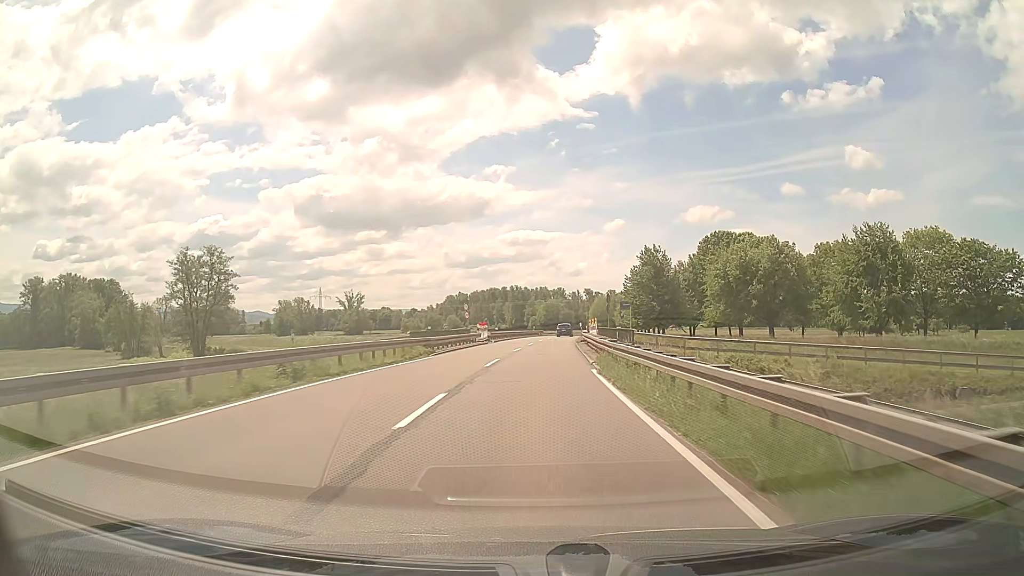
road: secondary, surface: asphalt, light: Day
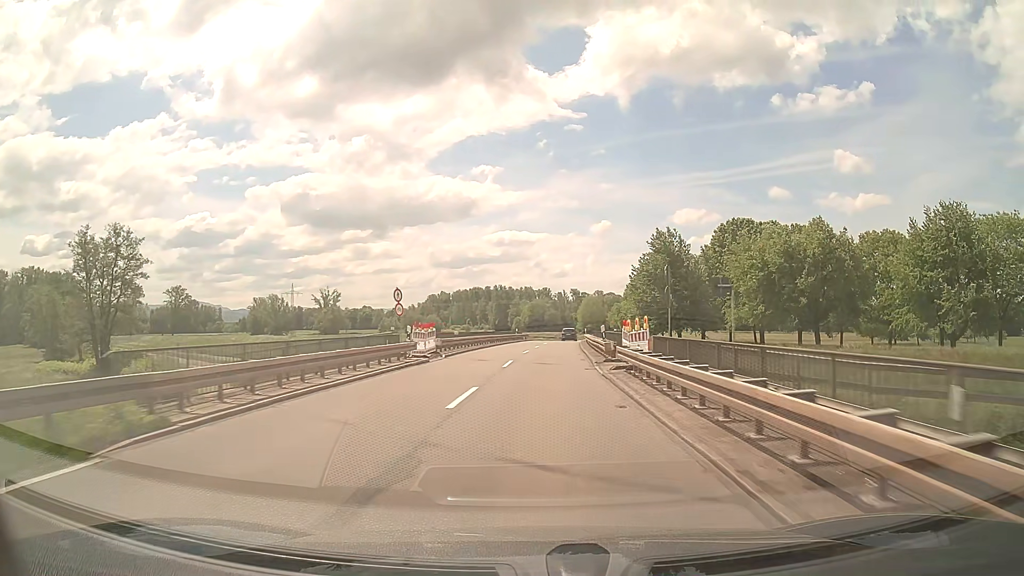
(+0.2, +21.5) m; +1°
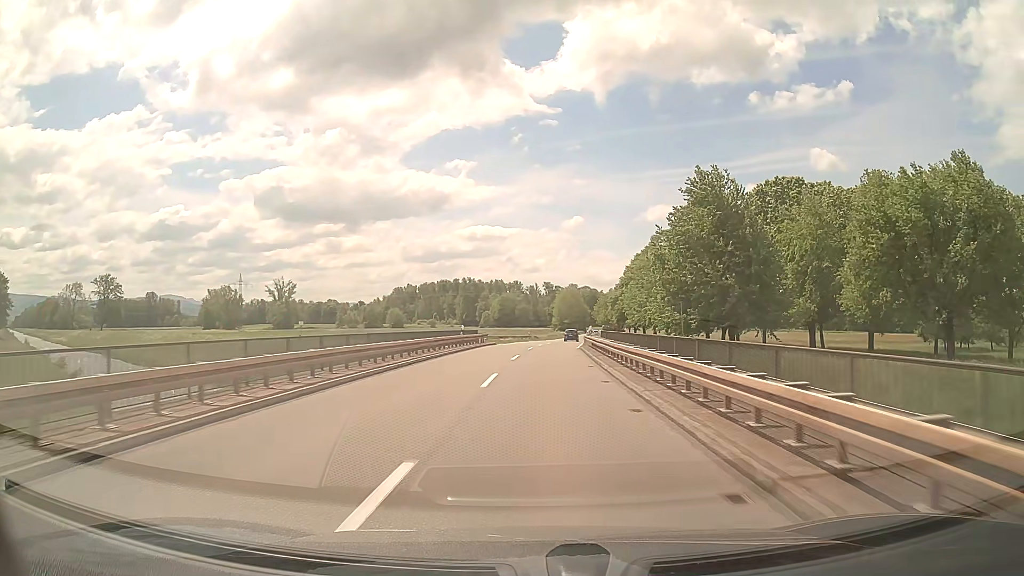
(+0.8, +32.3) m; +3°
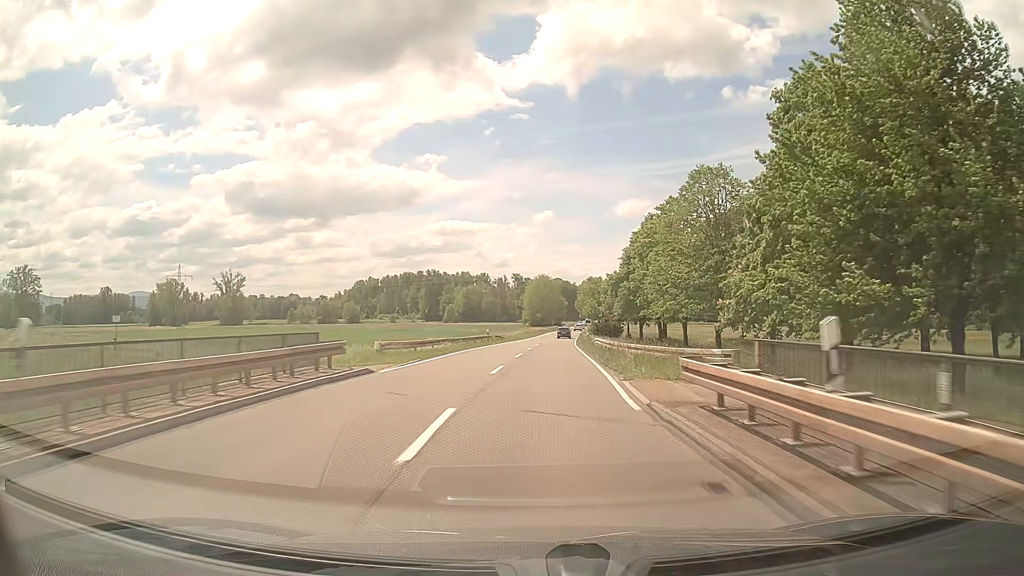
(+0.8, +32.6) m; +3°
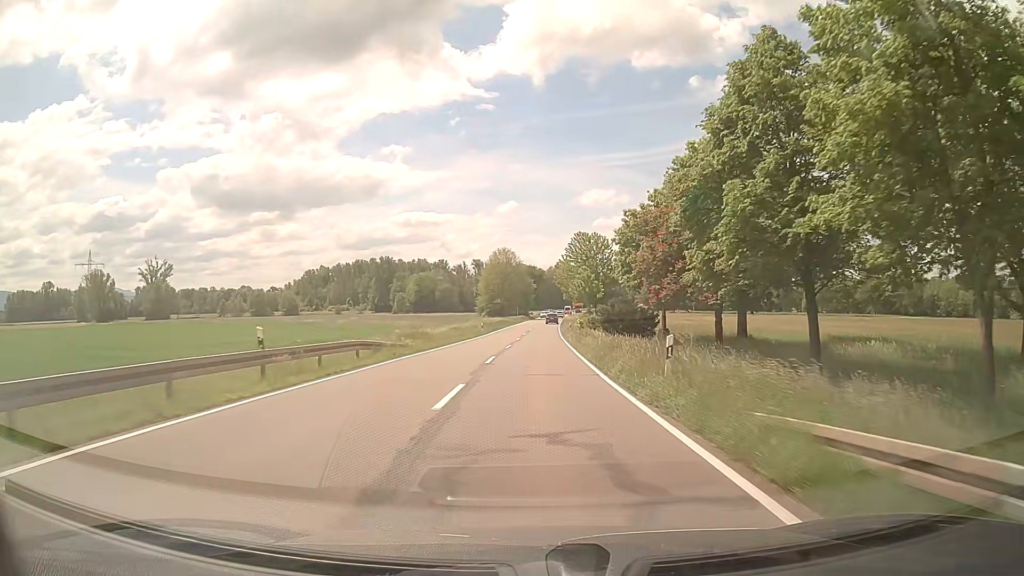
(+1.2, +44.0) m; +3°
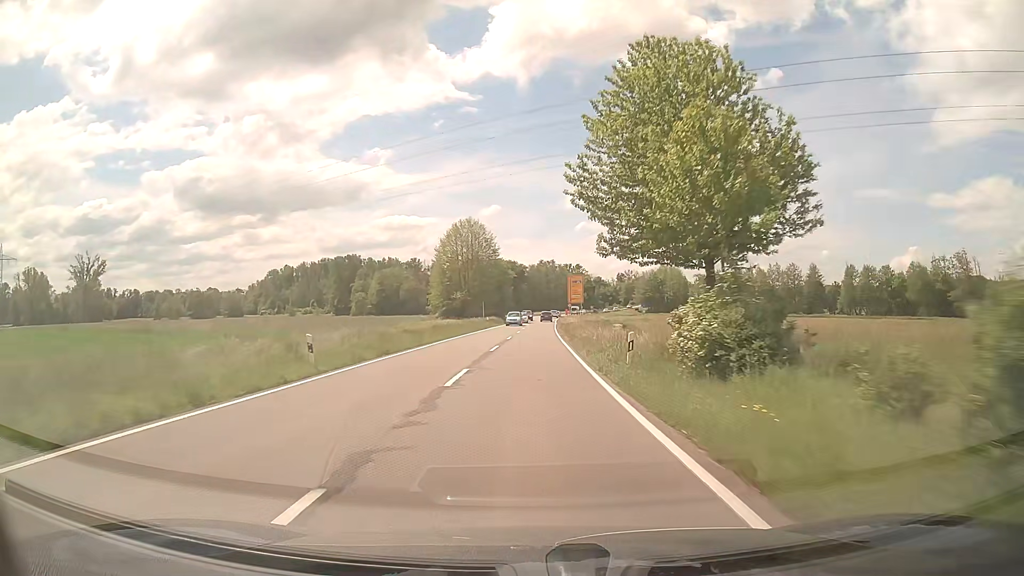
(+0.5, +44.7) m; +1°
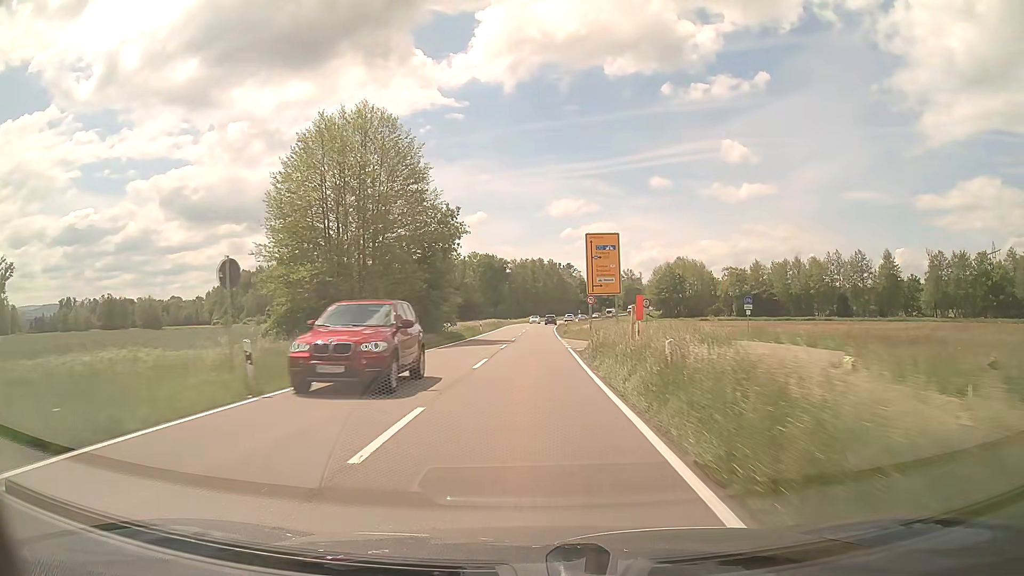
(+1.1, +55.6) m; +2°
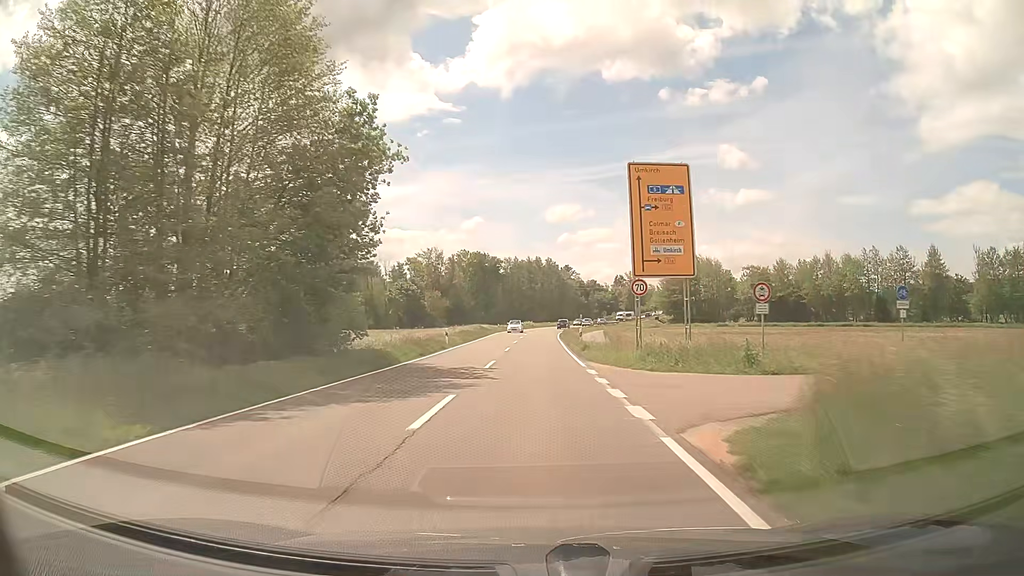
(+0.1, +21.9) m; 0°
(0, +10) (0, +20) (0, +30) (0, +40) (0, +50) (+1, +60) (+1, +70) (+1, +80) (+2, +90) (+3, +100) m
